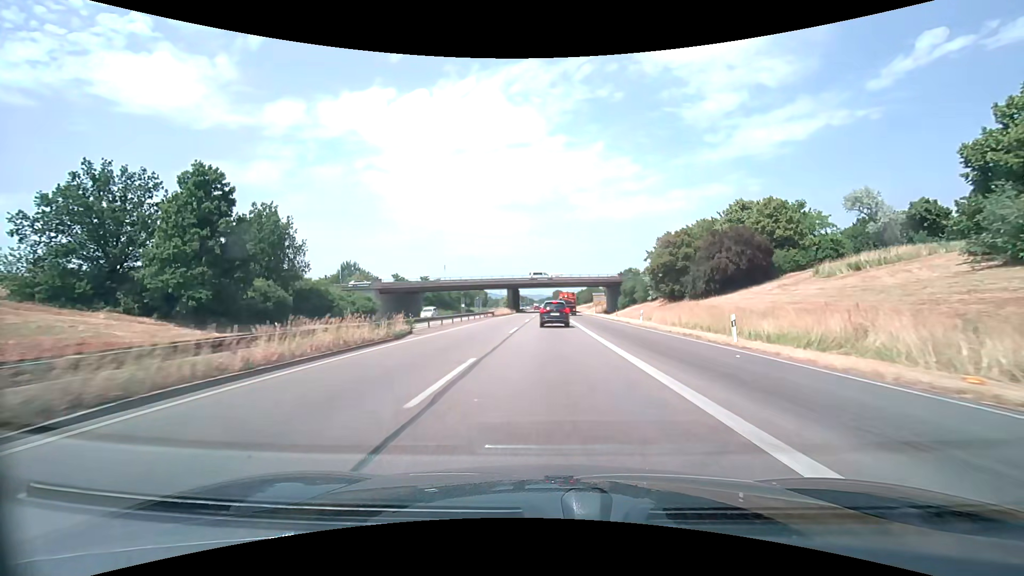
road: trunk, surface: asphalt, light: Day
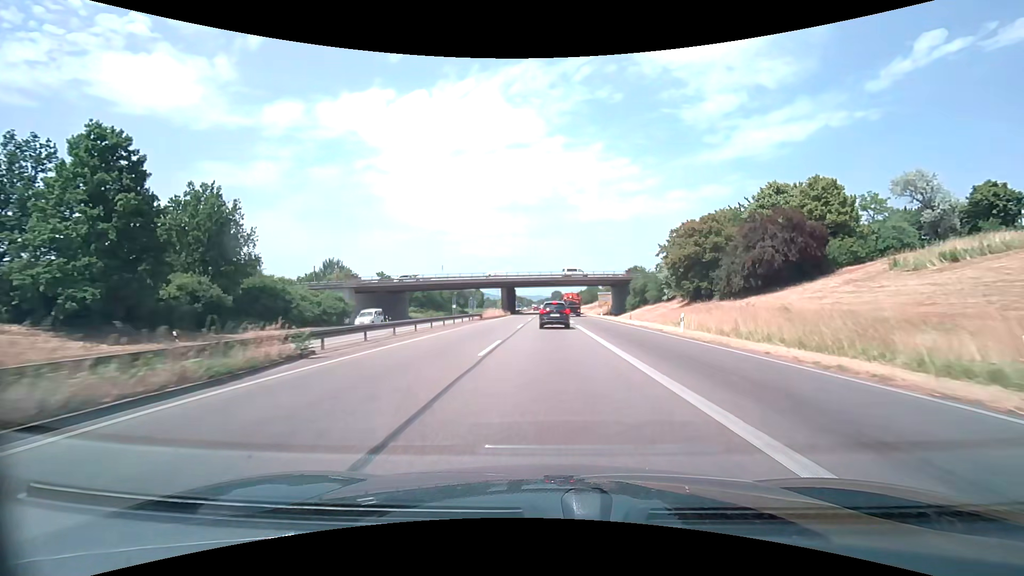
(0.0, +11.2) m; 0°
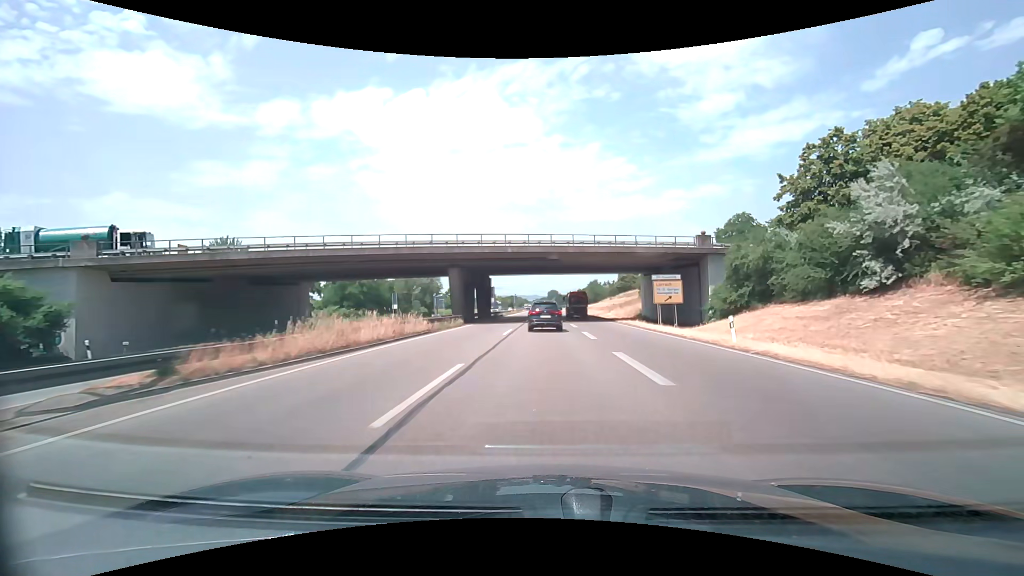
(+0.1, +44.9) m; 0°
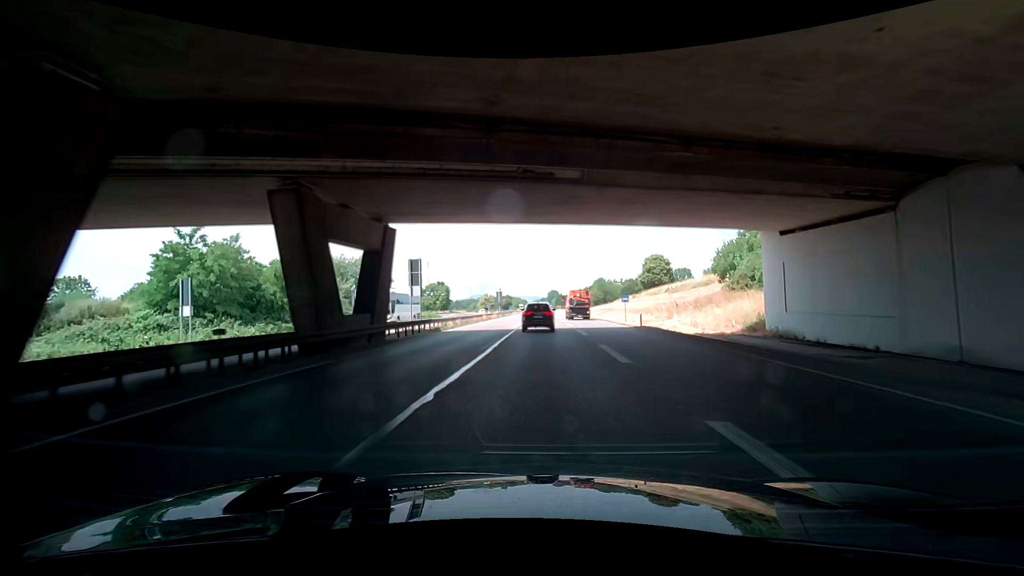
(+0.1, +44.8) m; 0°
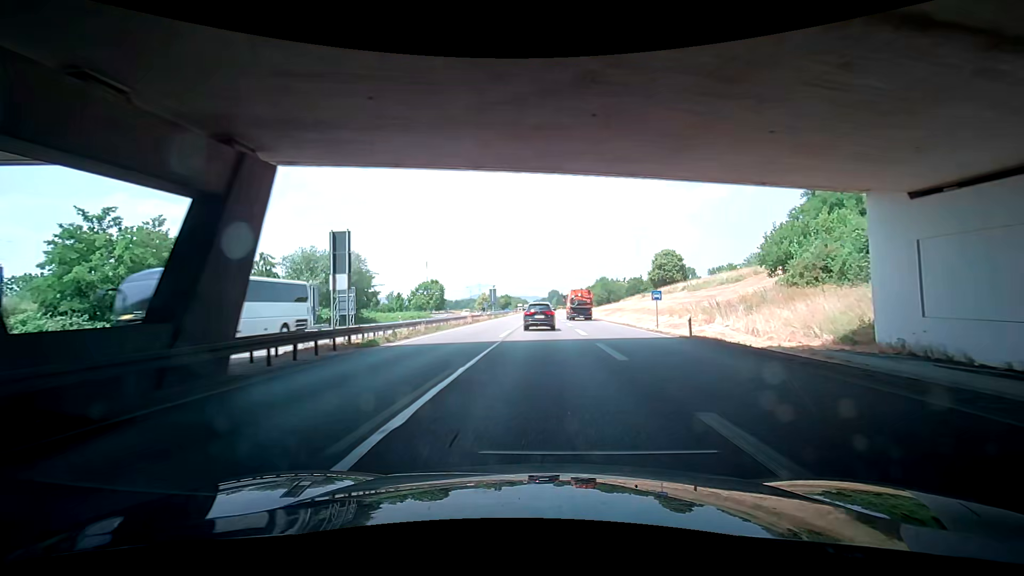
(0.0, +11.5) m; 0°
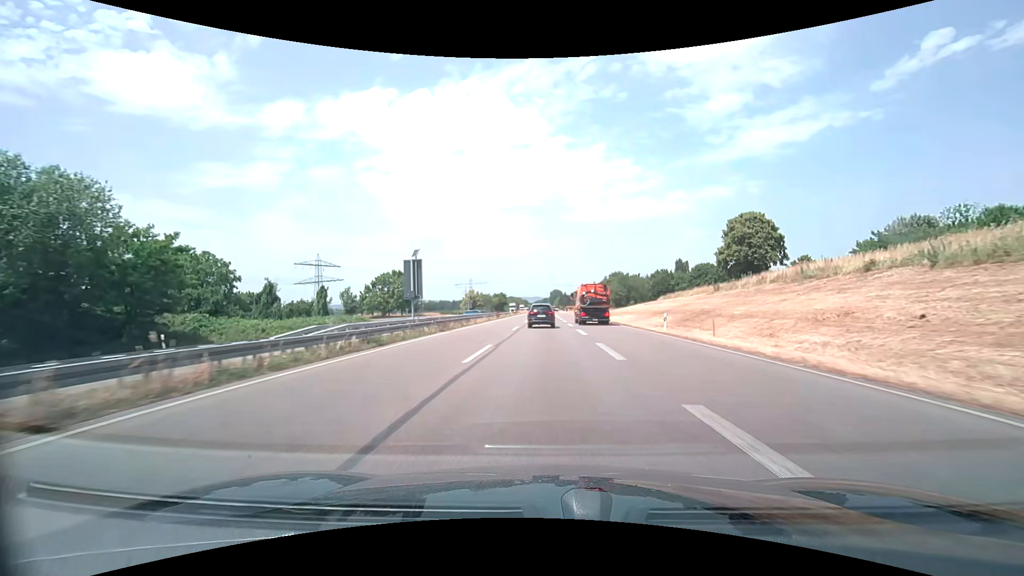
(-0.3, +47.8) m; -1°
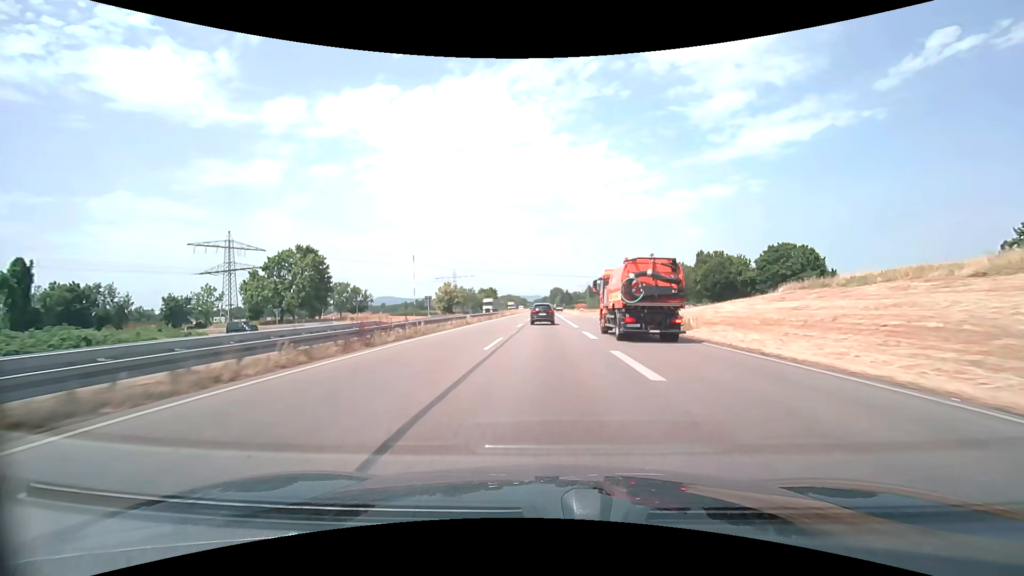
(-0.2, +52.1) m; 0°
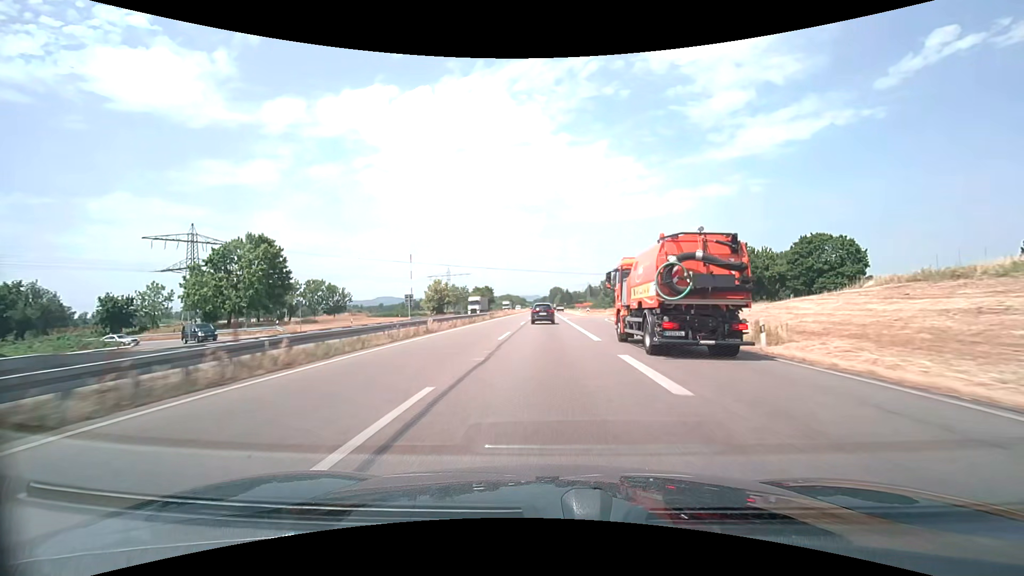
(0.0, +13.6) m; 0°
(0, +10) (0, +20) (0, +30) (0, +40) (0, +50) (0, +60) (0, +70) (0, +80) (0, +90) (0, +100) m
